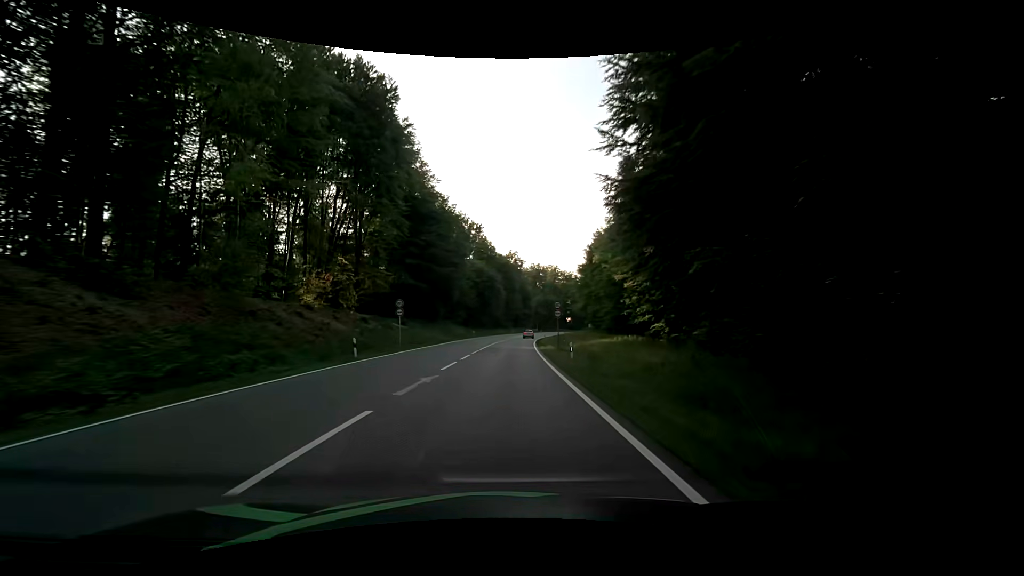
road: secondary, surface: asphalt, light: Day
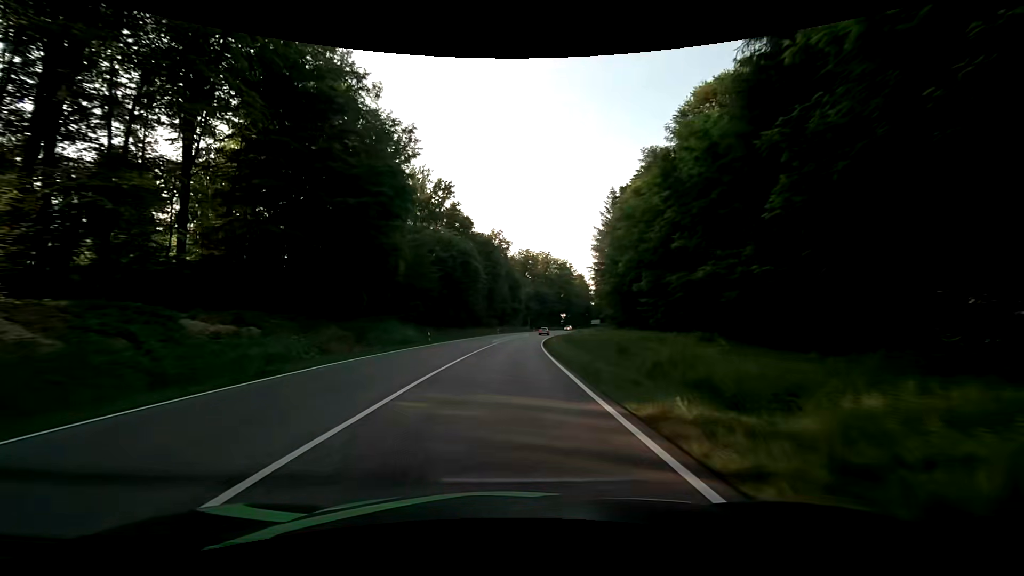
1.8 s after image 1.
(+0.4, +34.2) m; +2°
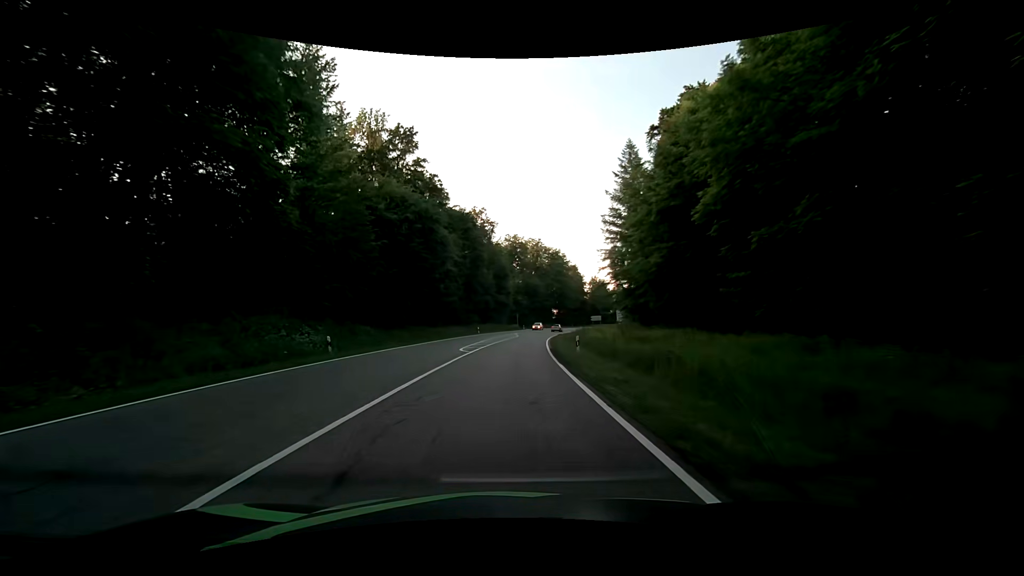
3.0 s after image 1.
(+0.4, +22.3) m; +2°
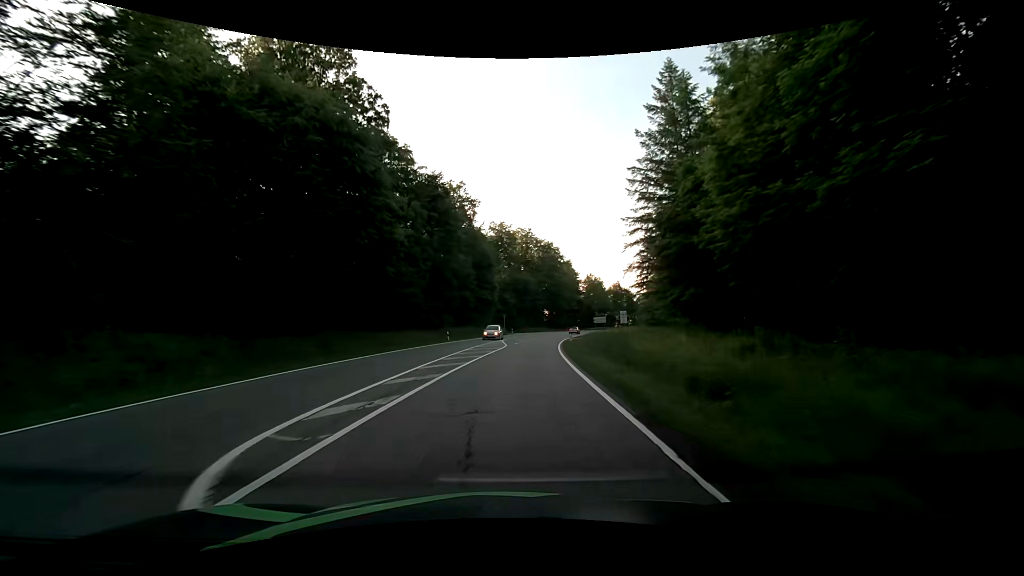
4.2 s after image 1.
(+0.1, +21.9) m; +1°
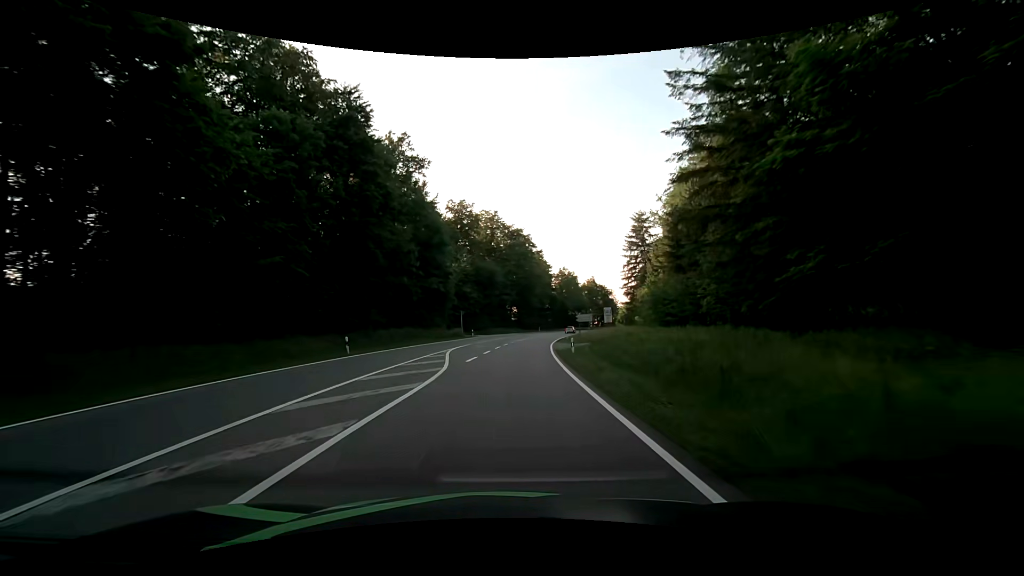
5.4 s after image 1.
(+0.8, +21.5) m; +4°
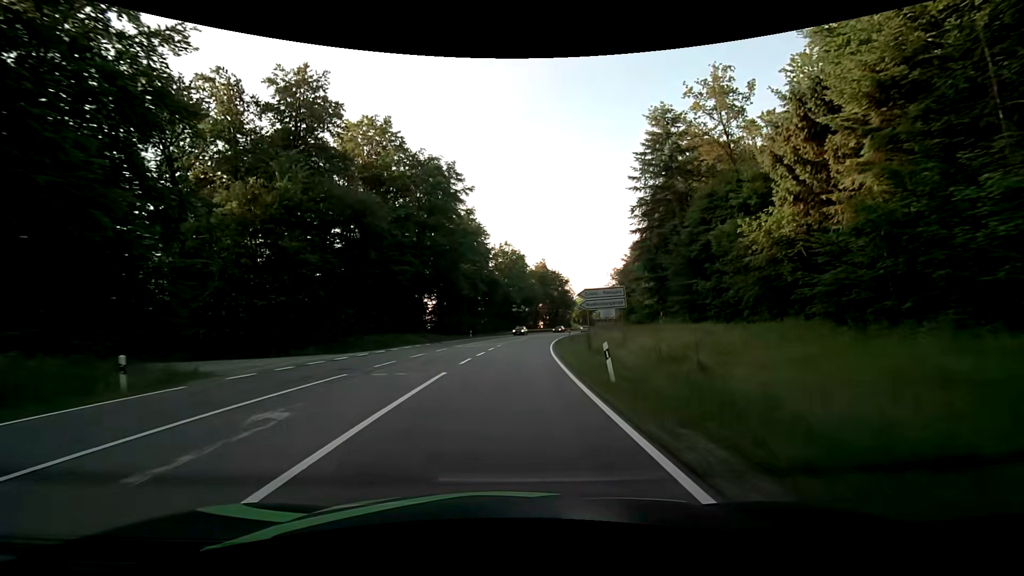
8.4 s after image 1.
(+3.0, +52.0) m; +8°
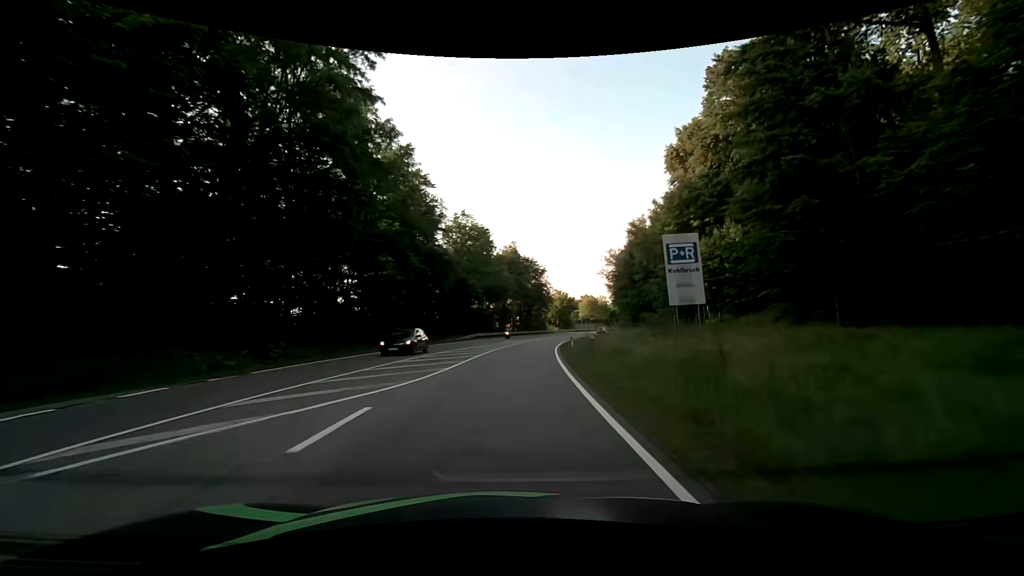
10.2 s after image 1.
(+1.0, +30.8) m; +4°
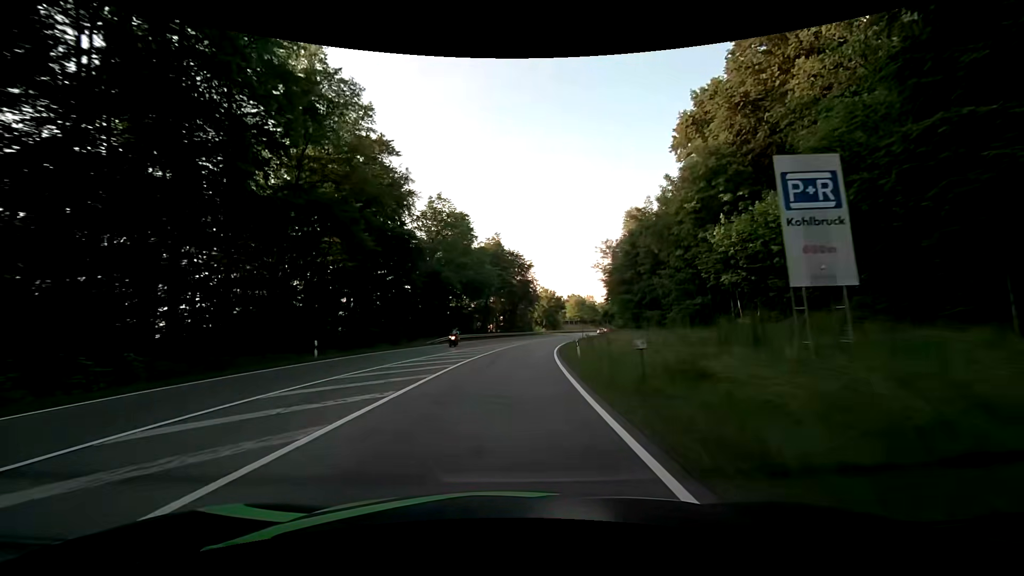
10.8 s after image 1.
(+0.1, +10.3) m; +2°
(0, +10) (0, +20) (+1, +30) (+2, +40) (+3, +50) (+5, +60) (+7, +70) (+9, +79) (+12, +89) (+15, +99) m
